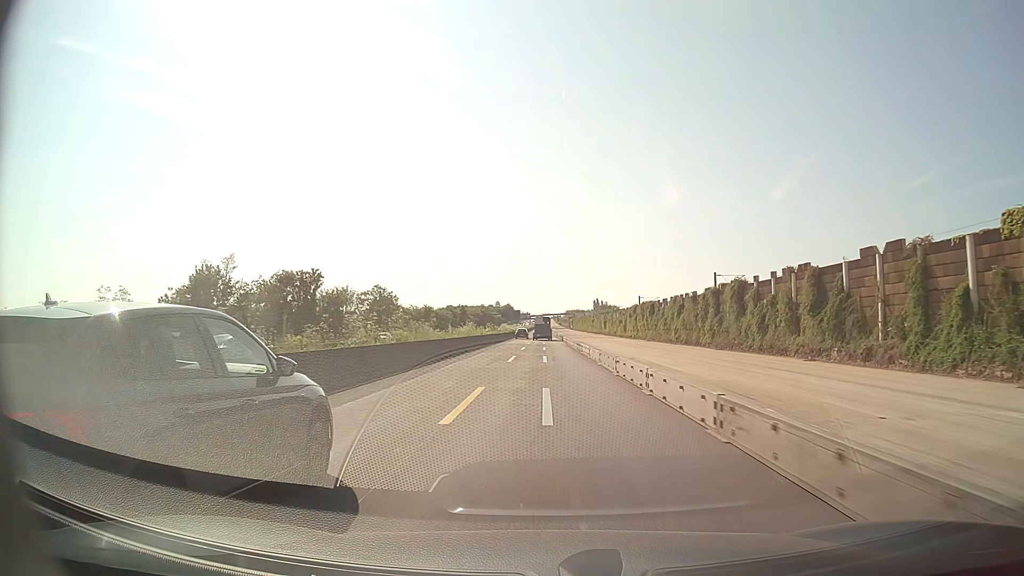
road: motorway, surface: asphalt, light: Day
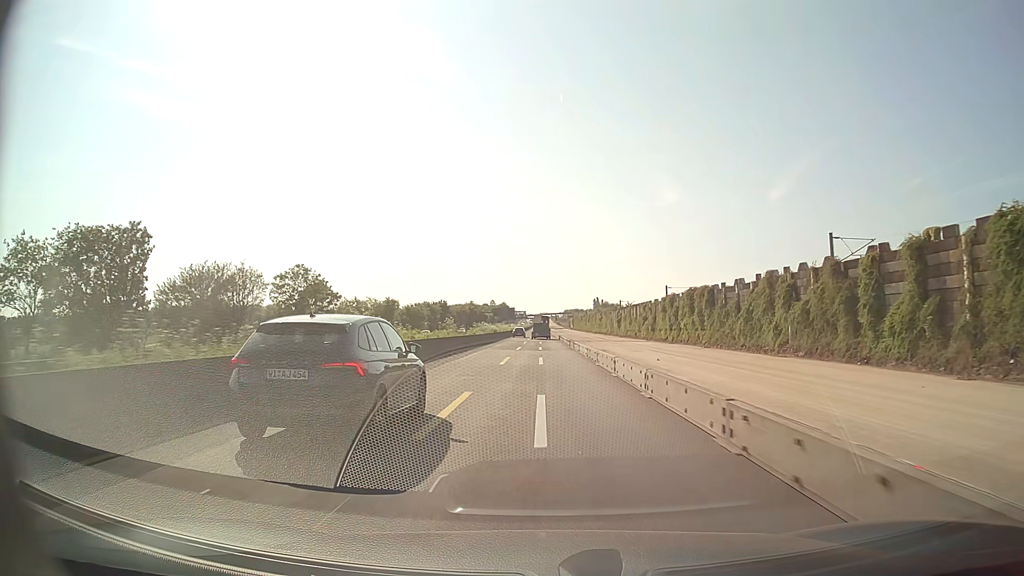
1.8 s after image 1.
(+0.1, +36.9) m; 0°
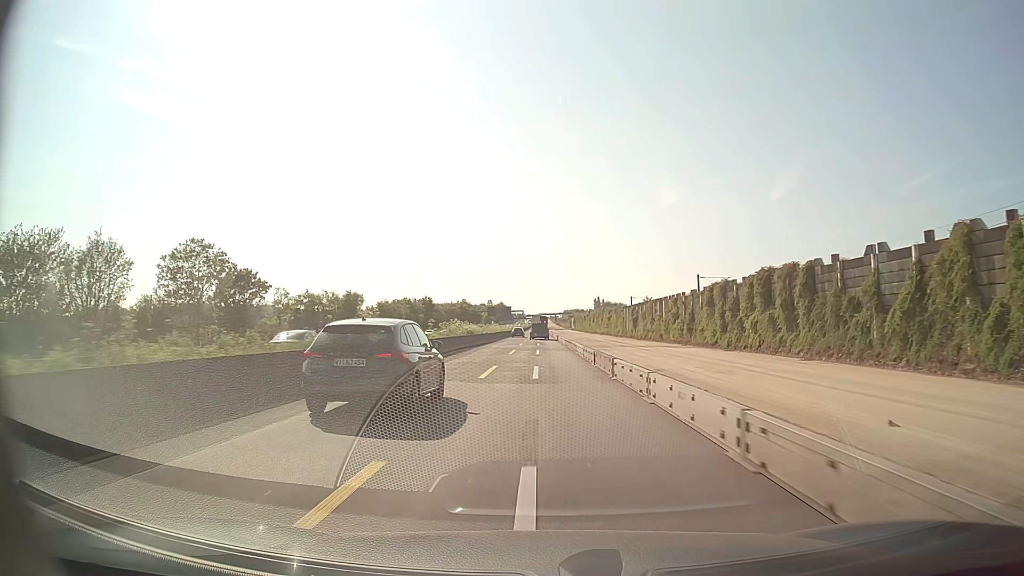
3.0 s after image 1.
(0.0, +24.9) m; 0°
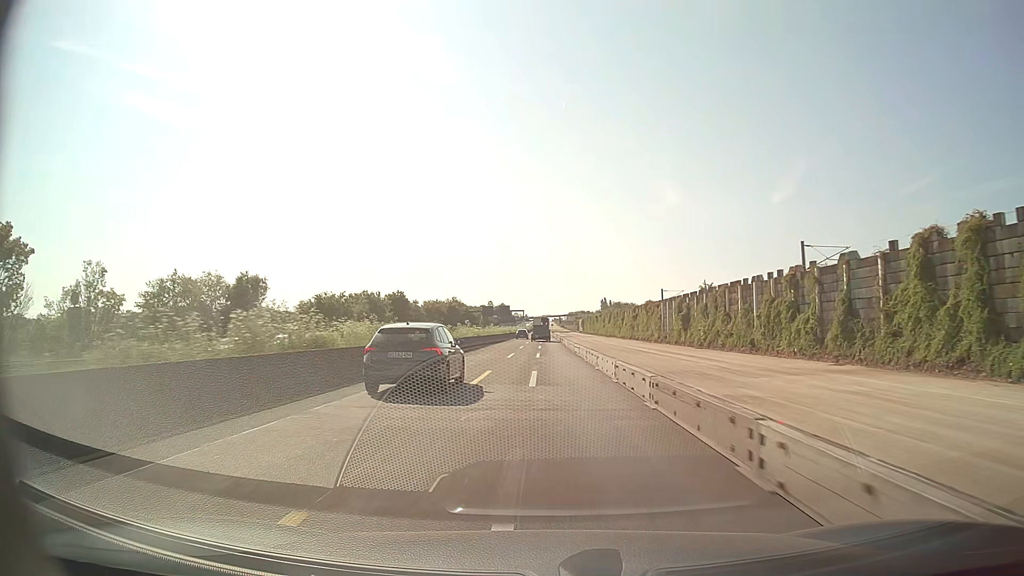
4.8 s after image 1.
(0.0, +37.6) m; 0°
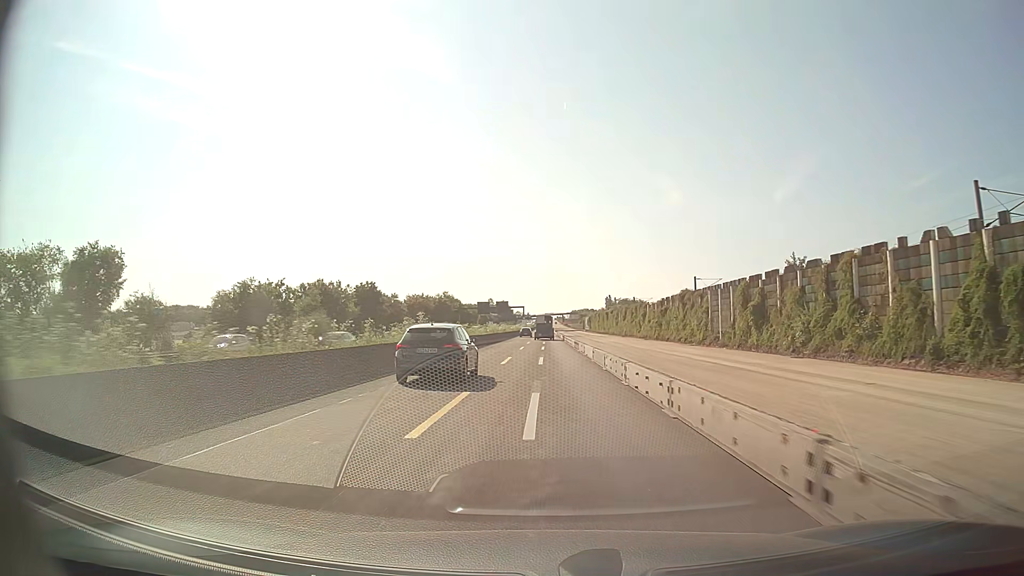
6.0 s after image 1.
(-0.1, +25.1) m; 0°
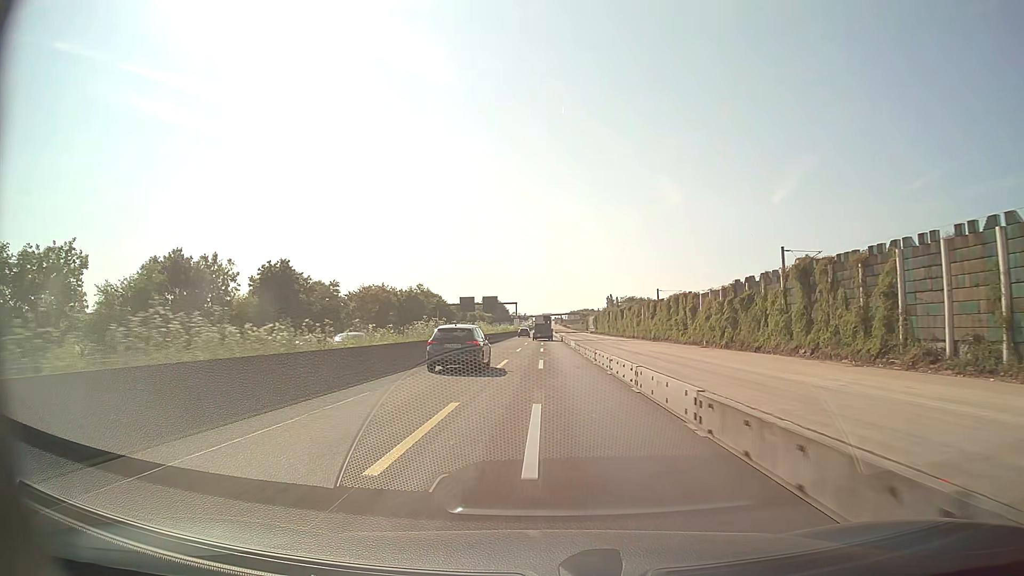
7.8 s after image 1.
(0.0, +37.7) m; 0°
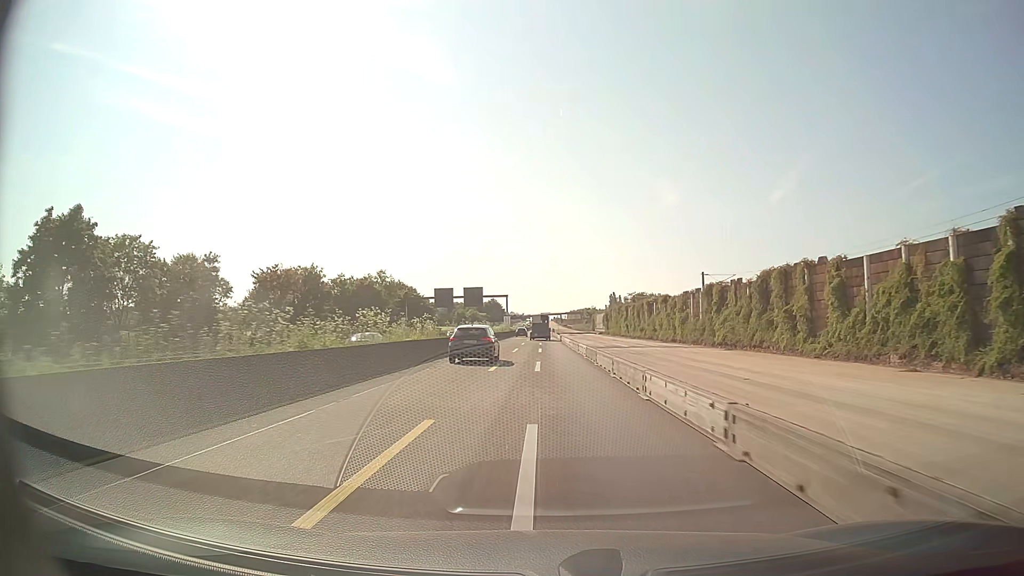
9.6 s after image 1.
(0.0, +37.5) m; 0°
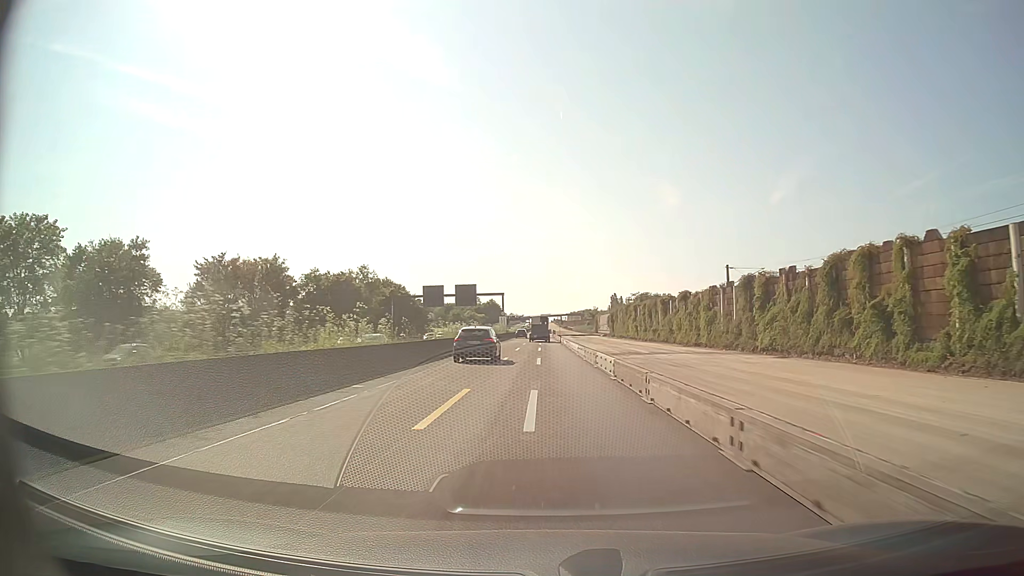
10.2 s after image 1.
(0.0, +12.5) m; 0°
(0, +10) (0, +20) (0, +30) (0, +40) (0, +50) (0, +60) (0, +70) (0, +80) (0, +90) (0, +100) m
